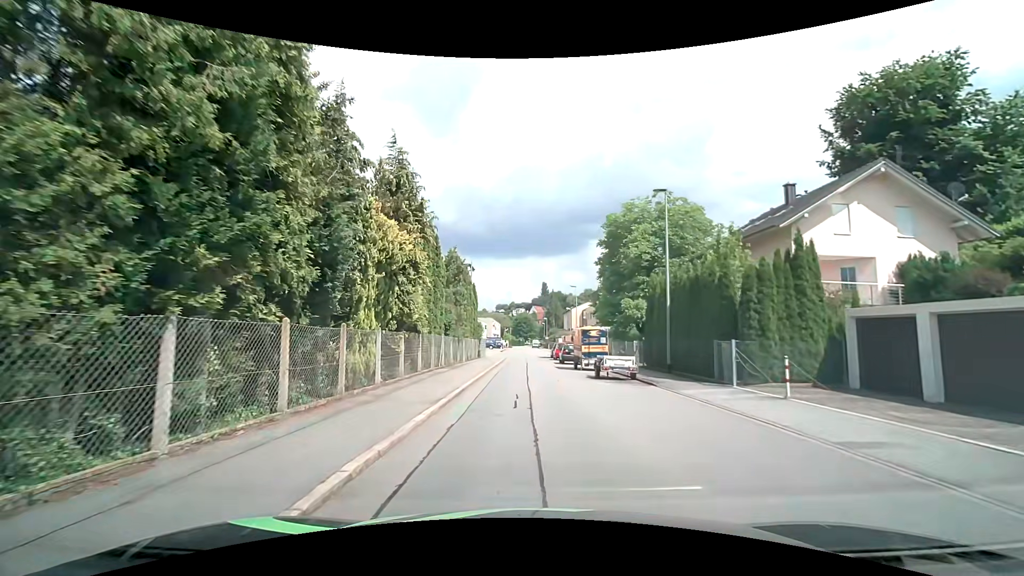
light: Day
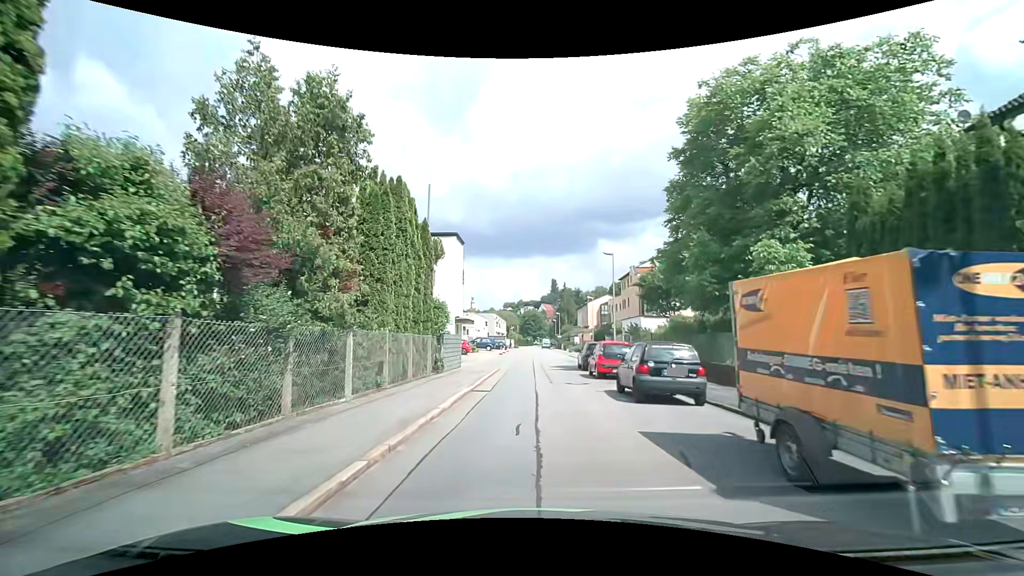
(0.0, +21.5) m; 0°
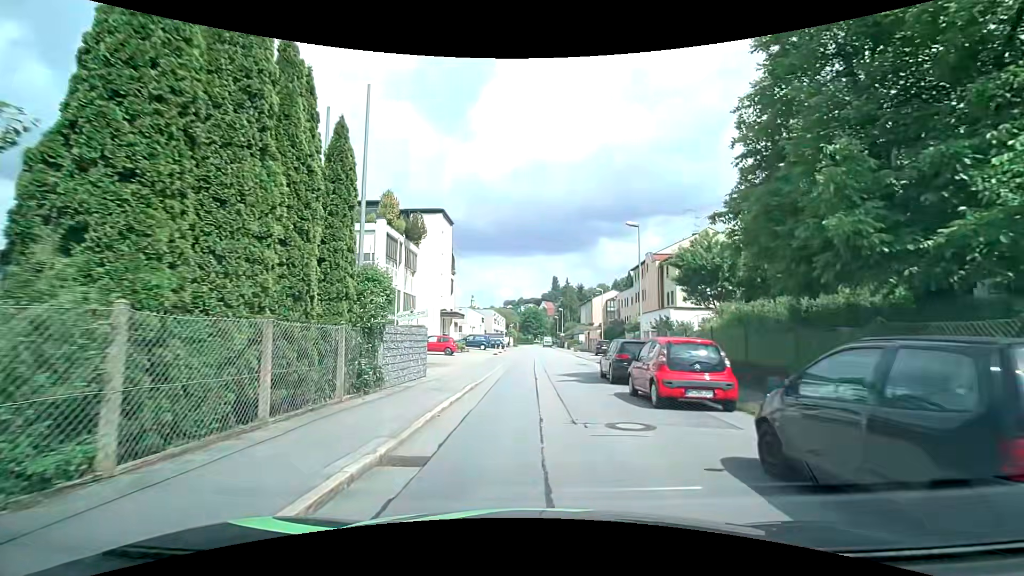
(-0.1, +8.9) m; -1°
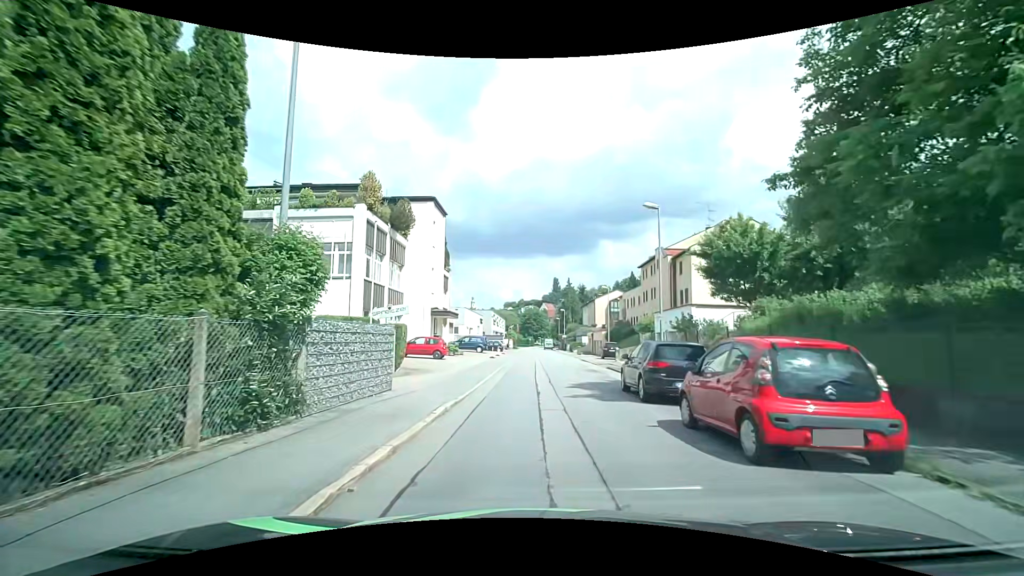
(0.0, +4.4) m; -1°
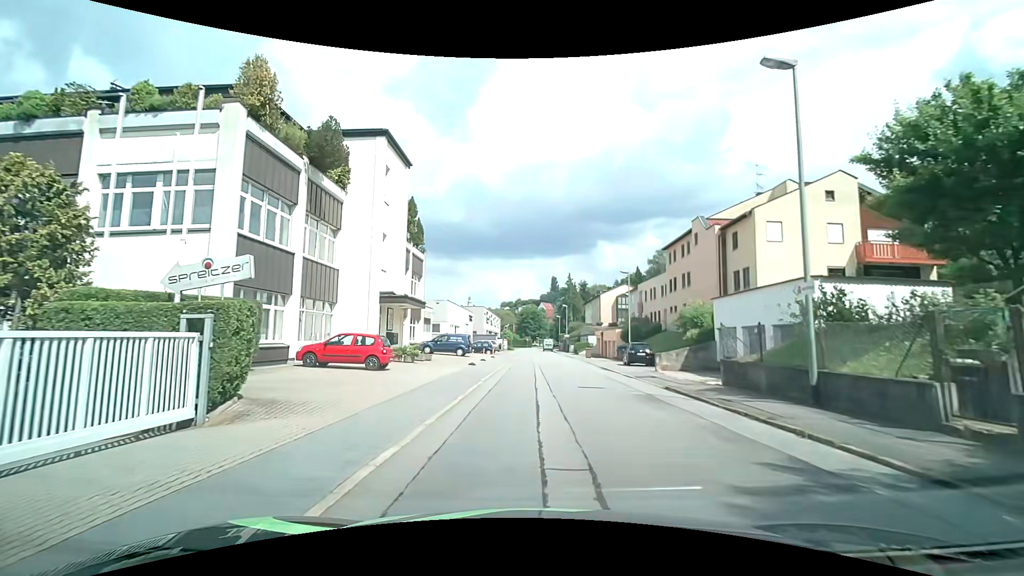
(+0.2, +13.0) m; 0°
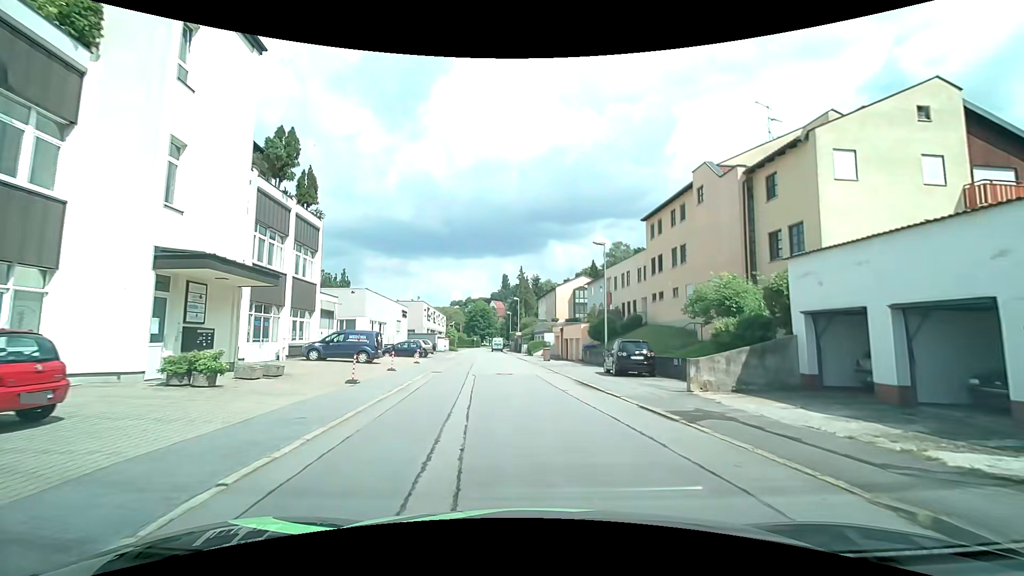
(+0.7, +12.6) m; +6°
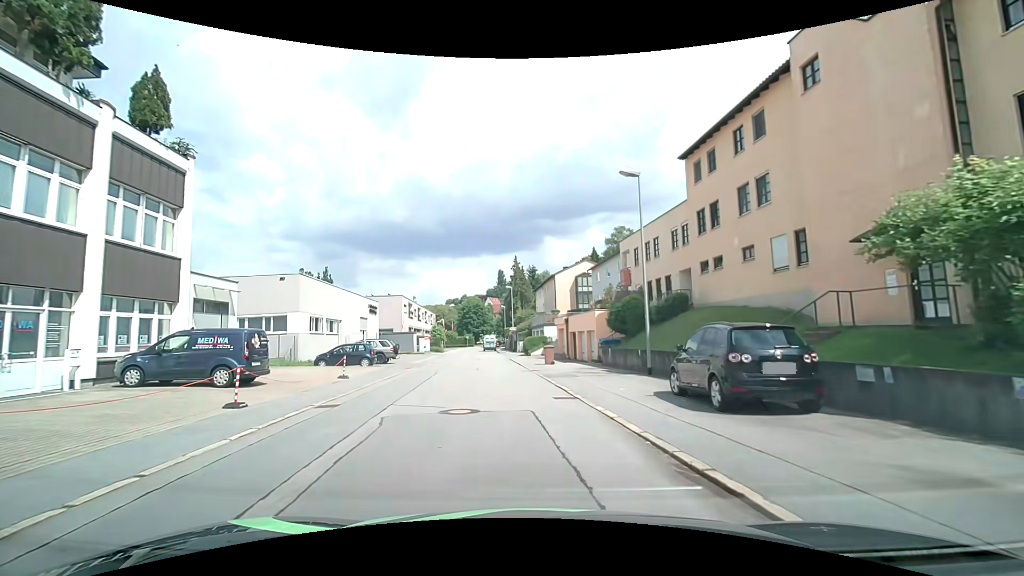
(+0.1, +12.3) m; -1°
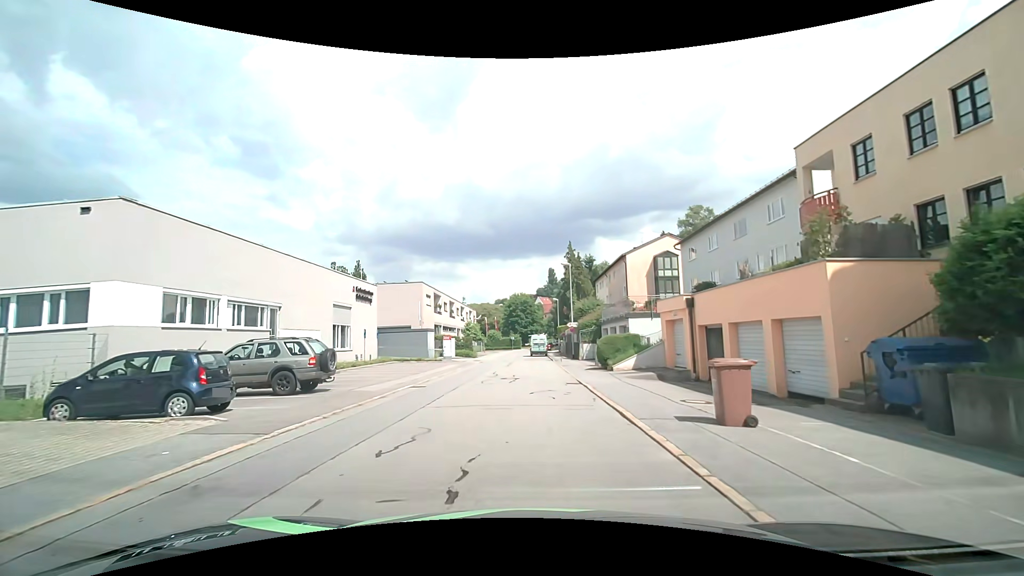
(-1.2, +19.7) m; -6°
(0, +10) (0, +20) (0, +30) (0, +40) (-1, +50) (-3, +60) (-3, +70) (-2, +80) (-1, +90) (0, +100) m
